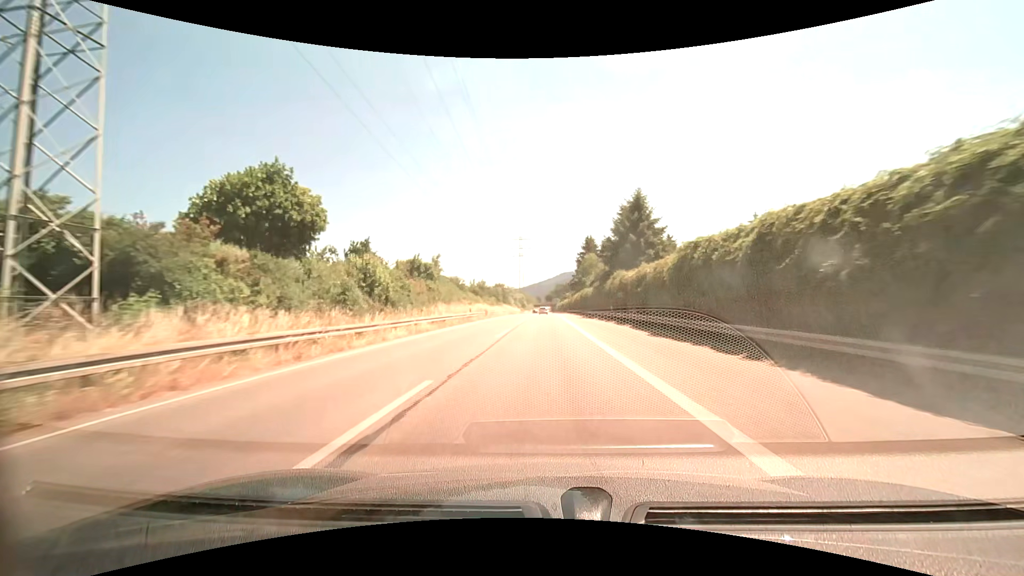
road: trunk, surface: asphalt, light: Day
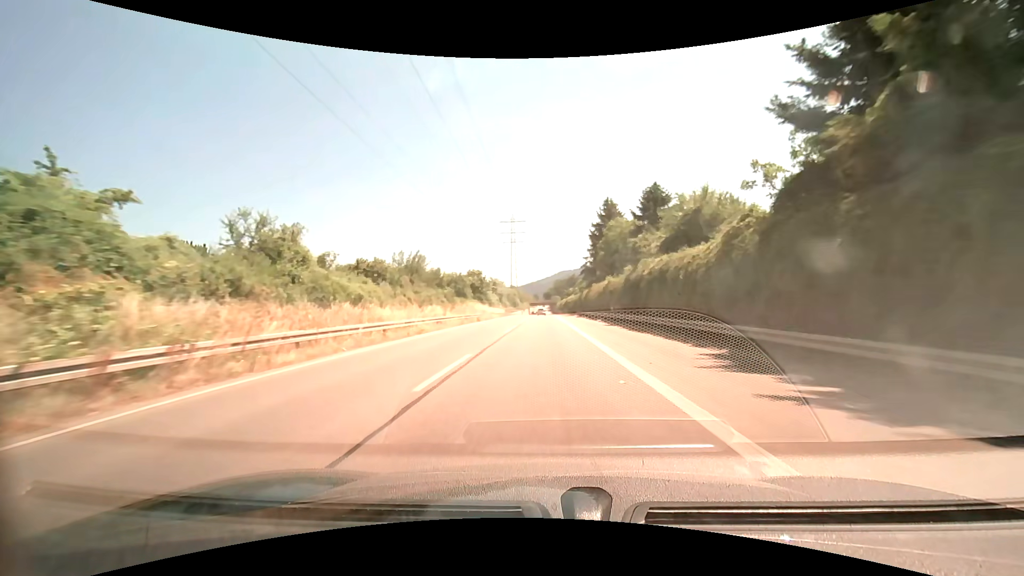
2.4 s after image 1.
(+0.1, +49.3) m; 0°
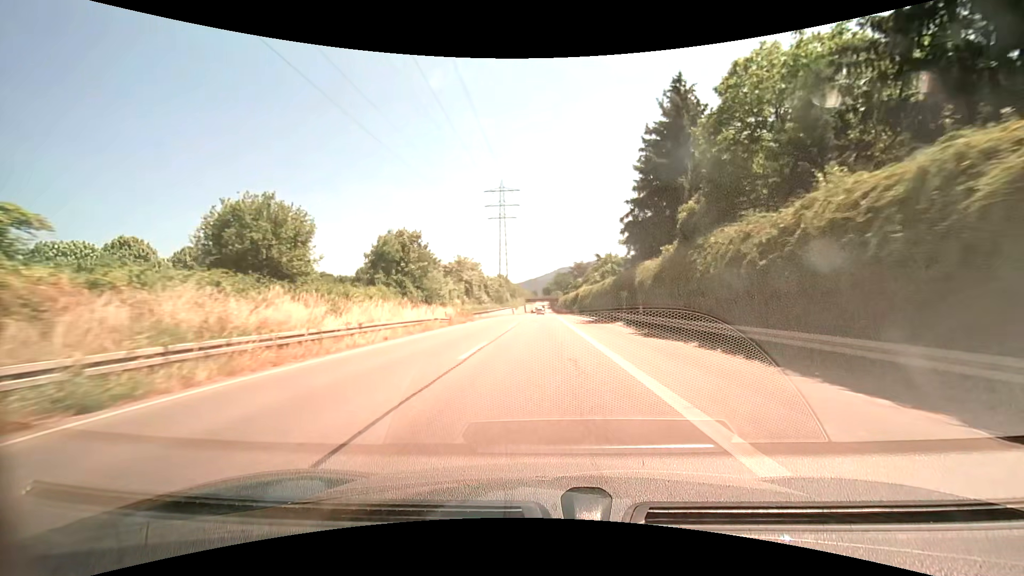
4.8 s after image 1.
(+0.1, +49.5) m; 0°
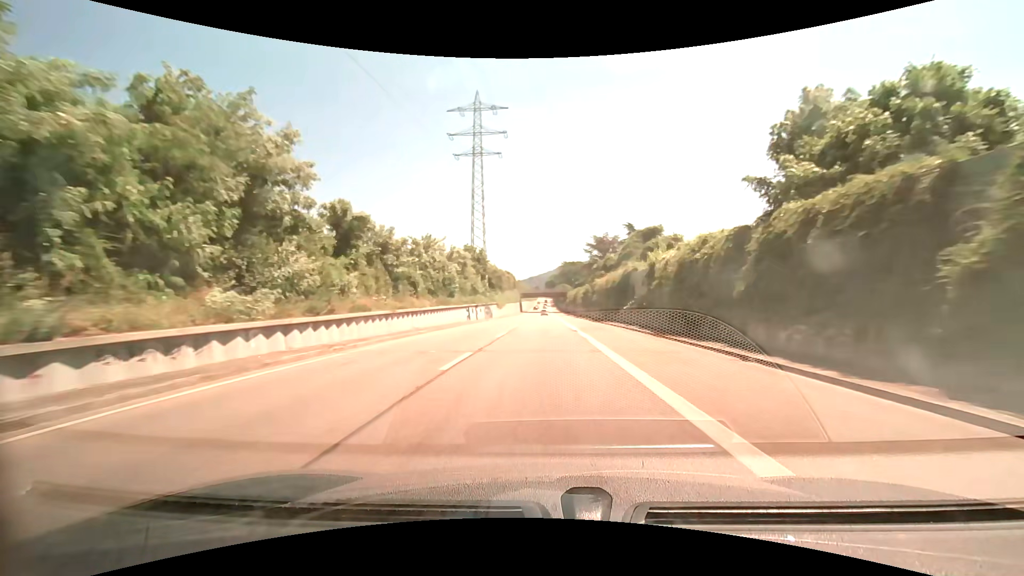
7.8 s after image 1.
(+0.1, +62.0) m; 0°
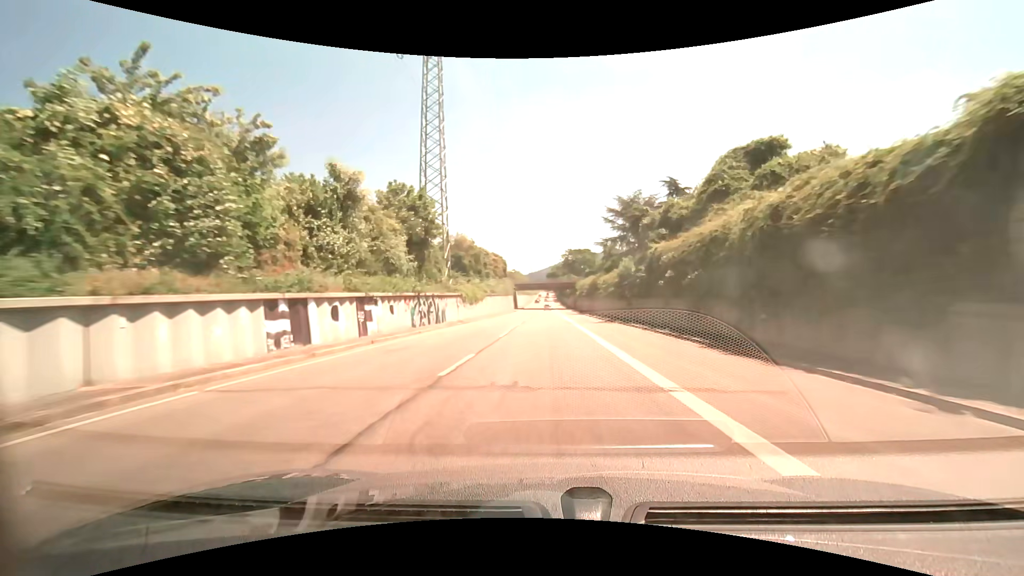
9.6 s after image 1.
(+0.1, +37.2) m; 0°
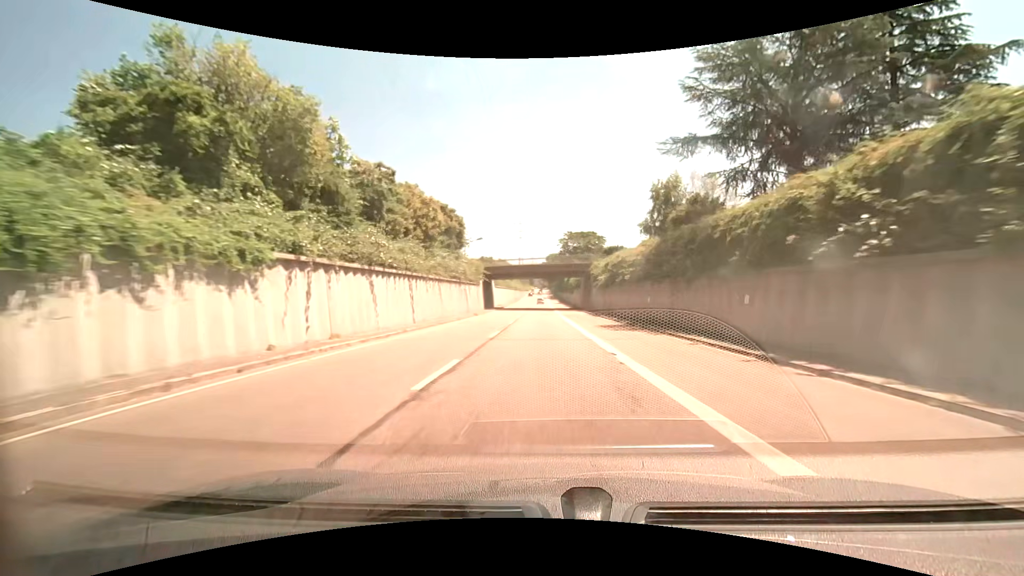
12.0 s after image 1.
(+0.2, +49.6) m; +1°
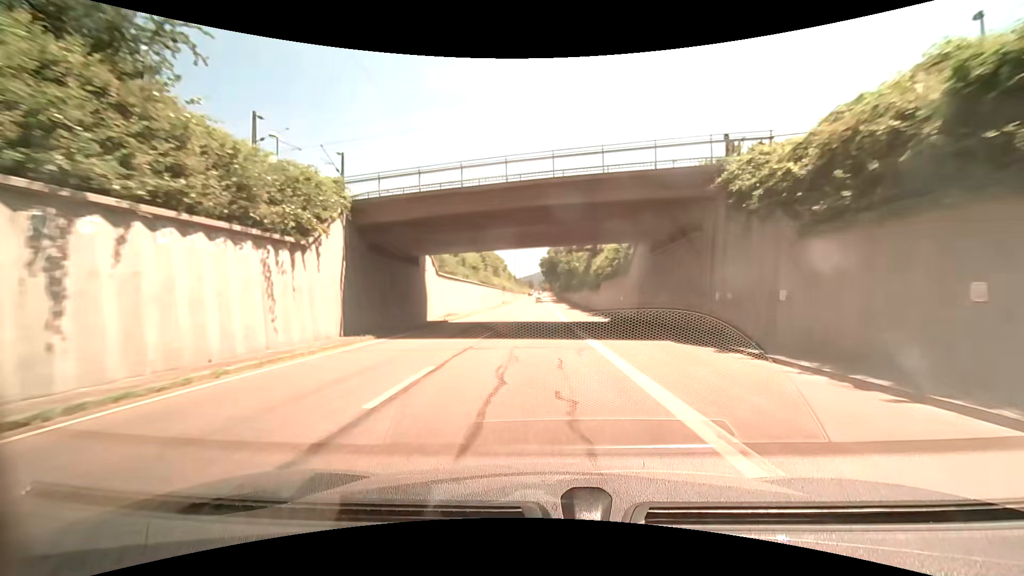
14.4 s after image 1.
(+0.1, +49.5) m; +1°
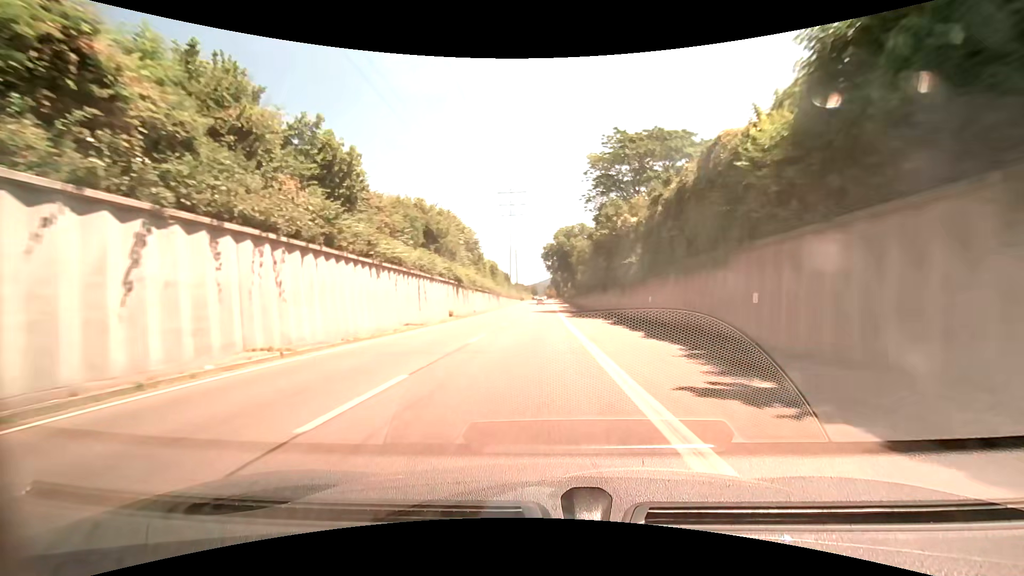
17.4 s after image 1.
(-0.5, +61.2) m; -1°
(0, +10) (0, +20) (0, +30) (0, +40) (0, +50) (0, +60) (0, +70) (0, +80) (0, +90) (0, +100) m
